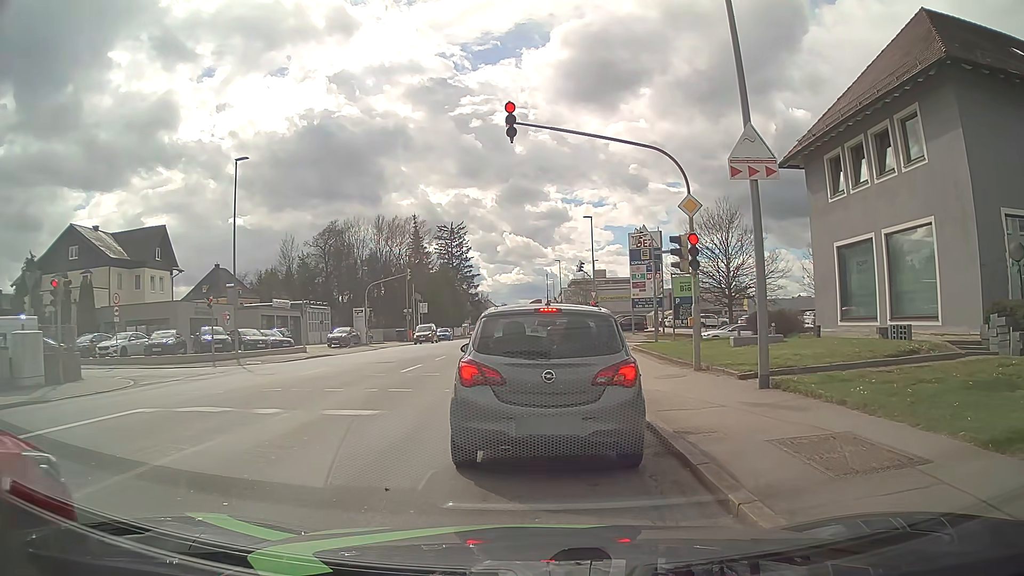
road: tertiary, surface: asphalt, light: Day
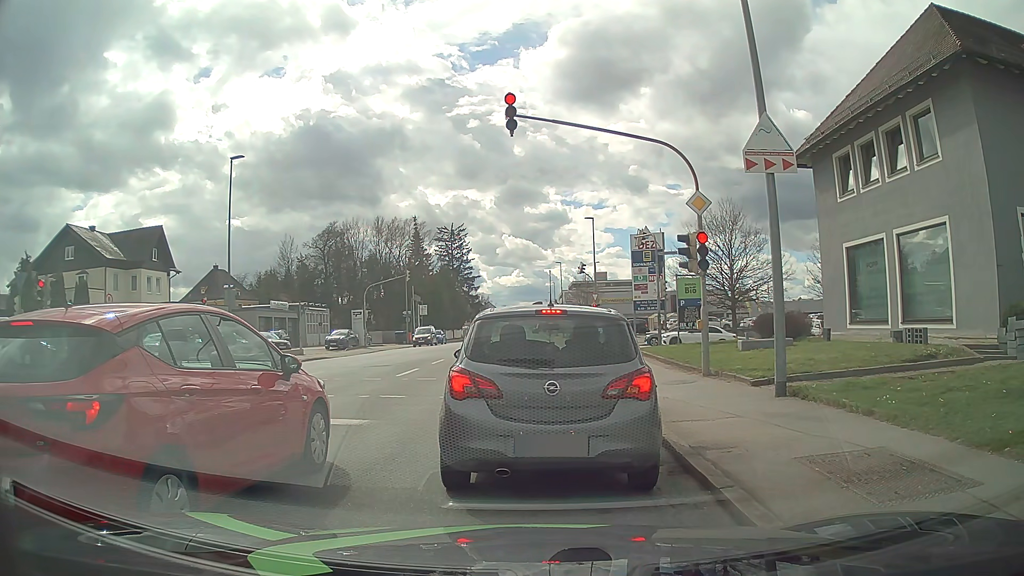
(0.0, +0.7) m; 0°
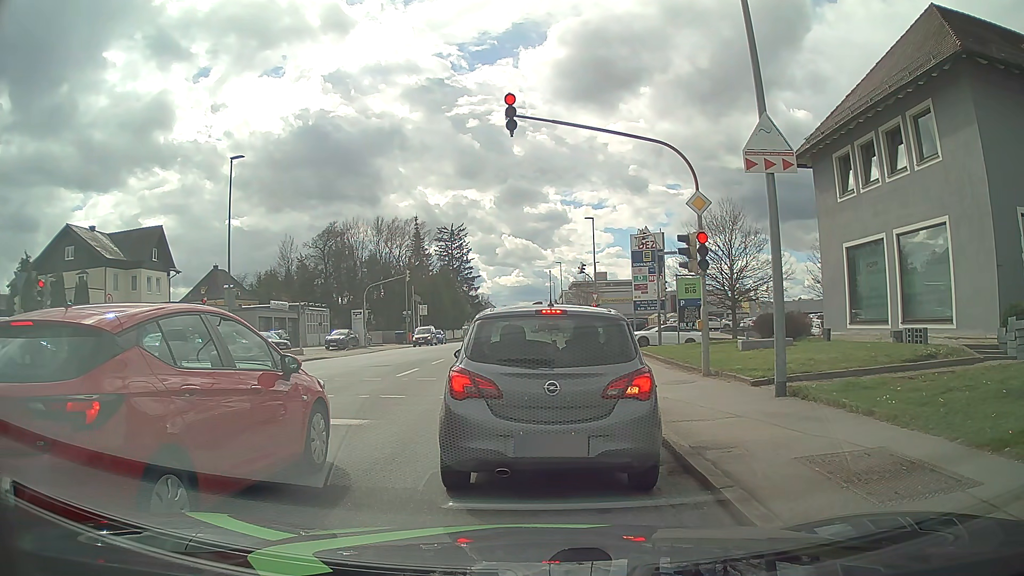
(0.0, 0.0) m; 0°
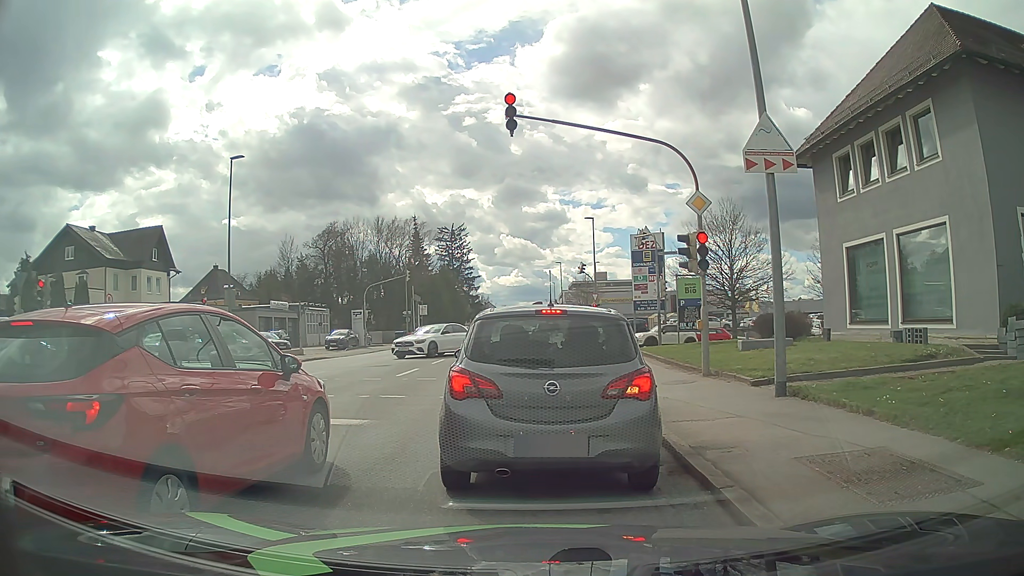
(0.0, 0.0) m; 0°
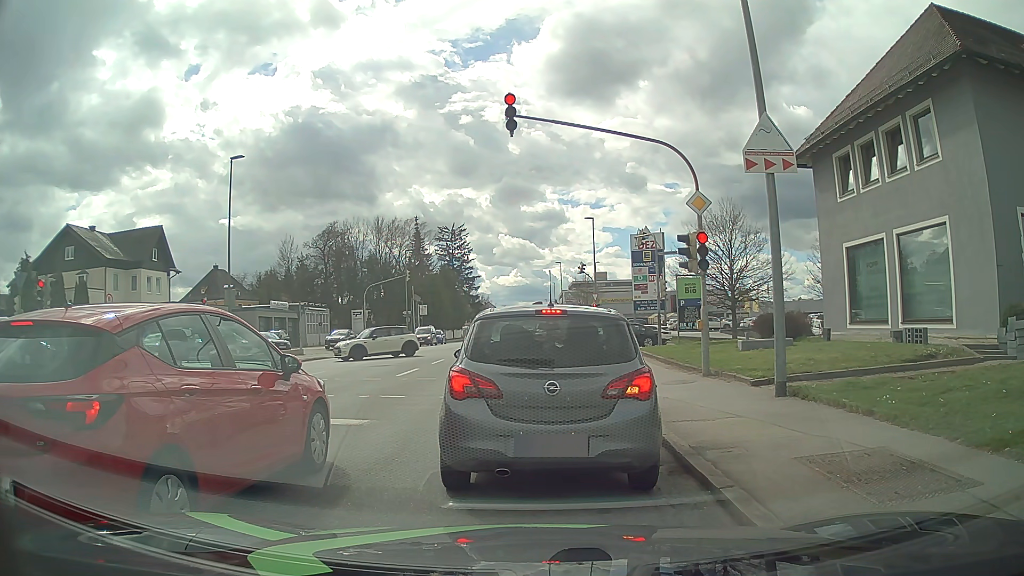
(0.0, 0.0) m; 0°
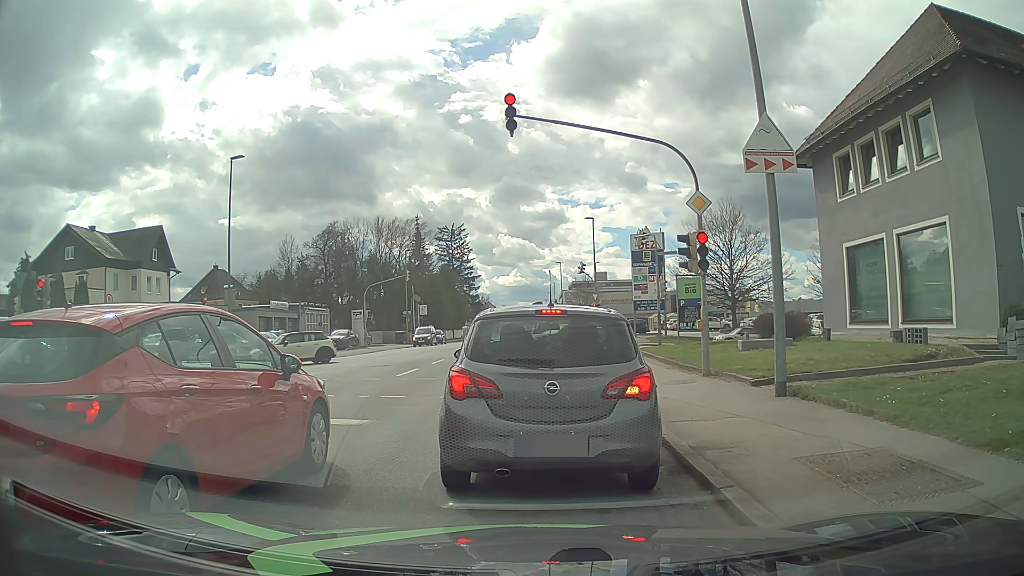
(0.0, 0.0) m; 0°
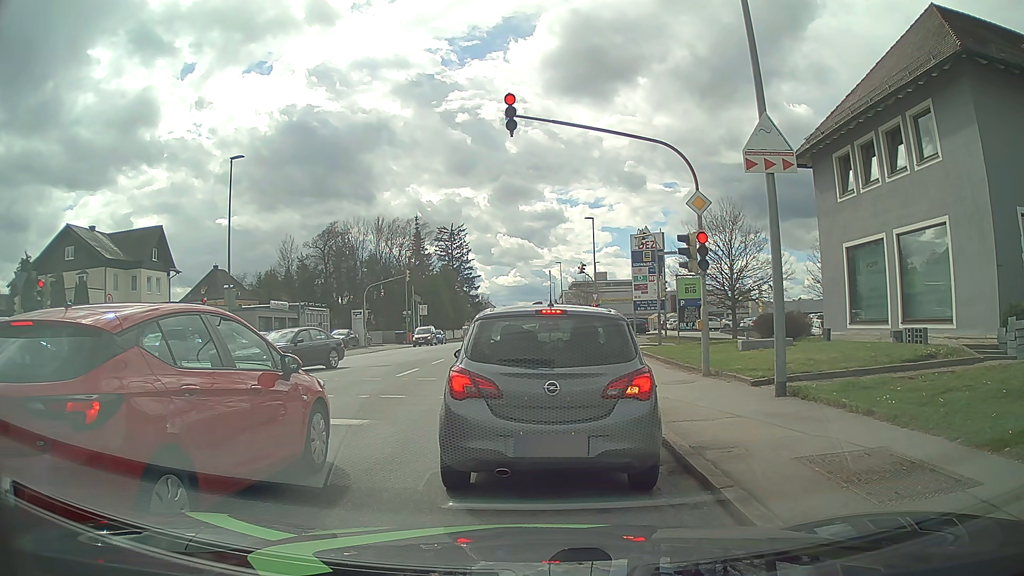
(0.0, 0.0) m; 0°
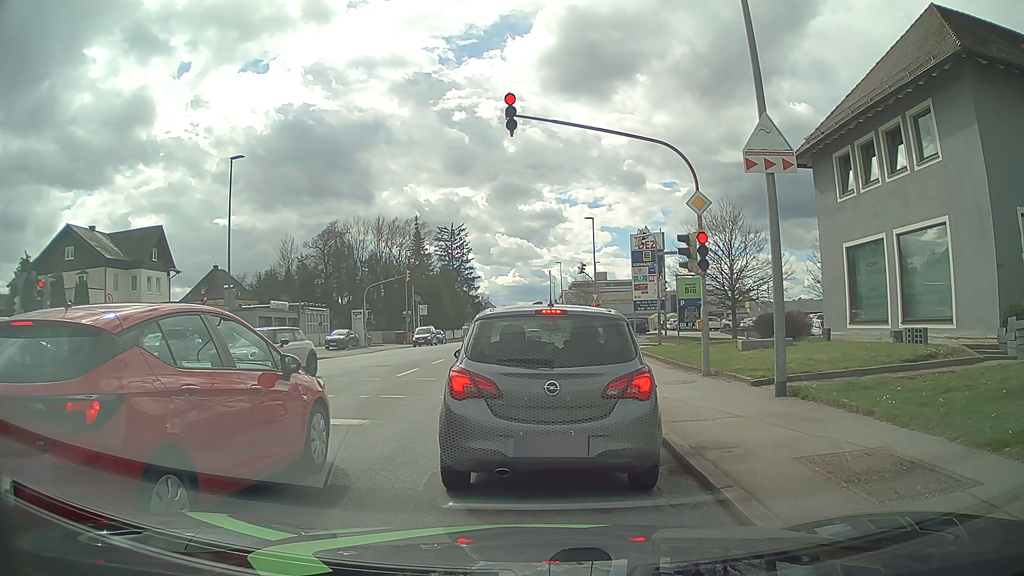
(0.0, 0.0) m; 0°
